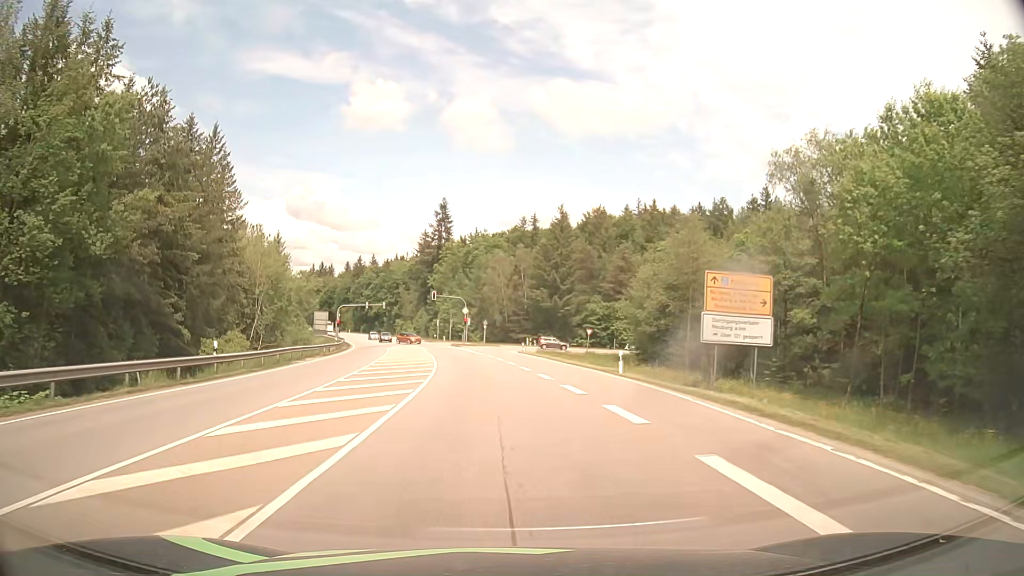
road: secondary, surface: asphalt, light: Day
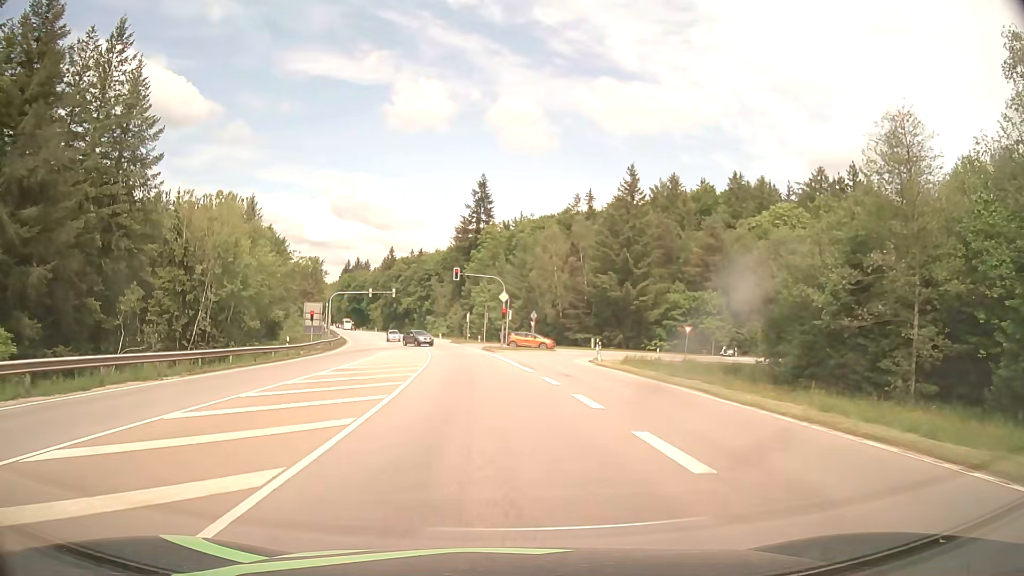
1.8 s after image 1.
(-0.9, +27.7) m; -4°
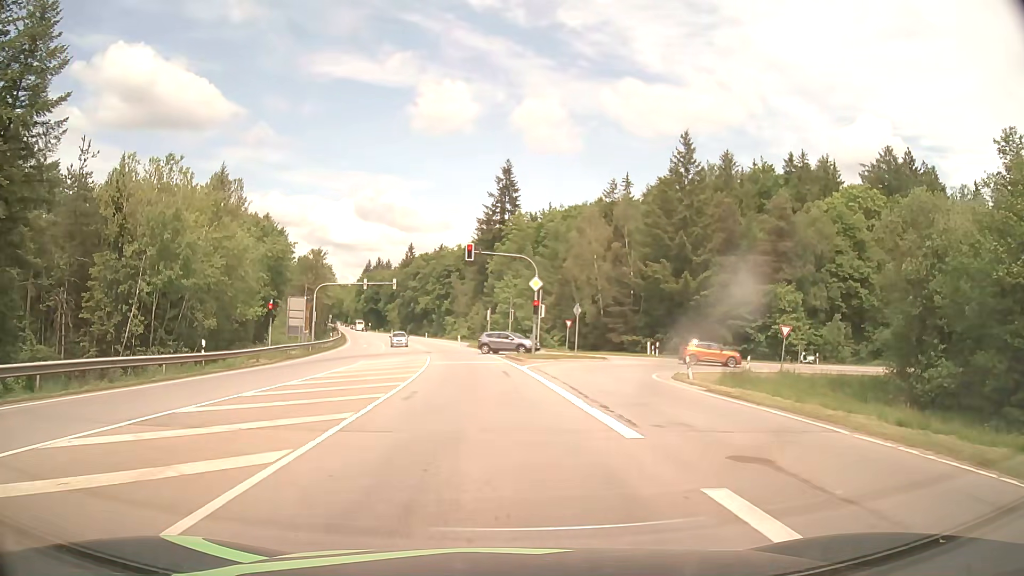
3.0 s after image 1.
(-0.3, +15.5) m; -2°
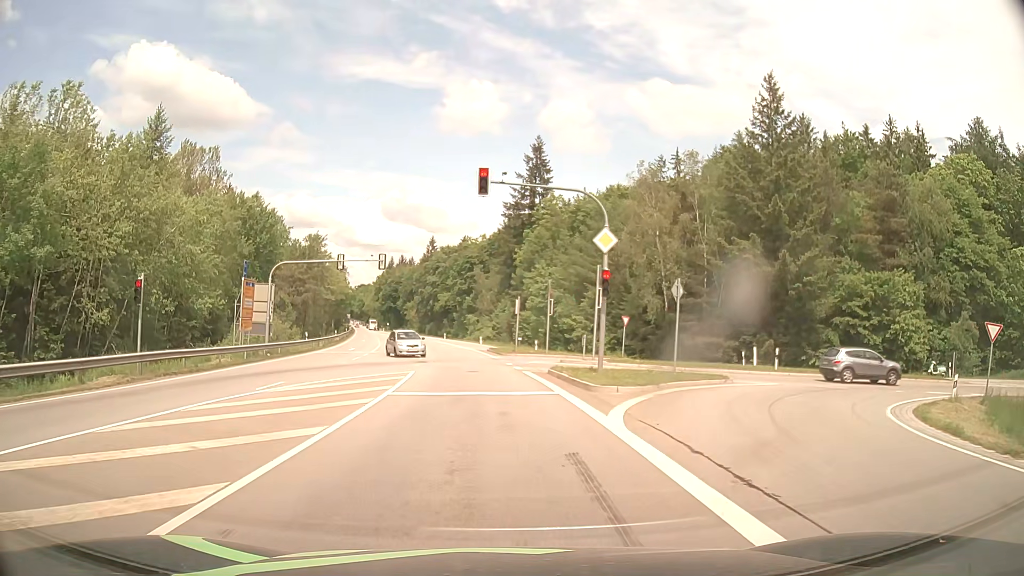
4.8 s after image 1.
(-0.4, +17.7) m; -3°
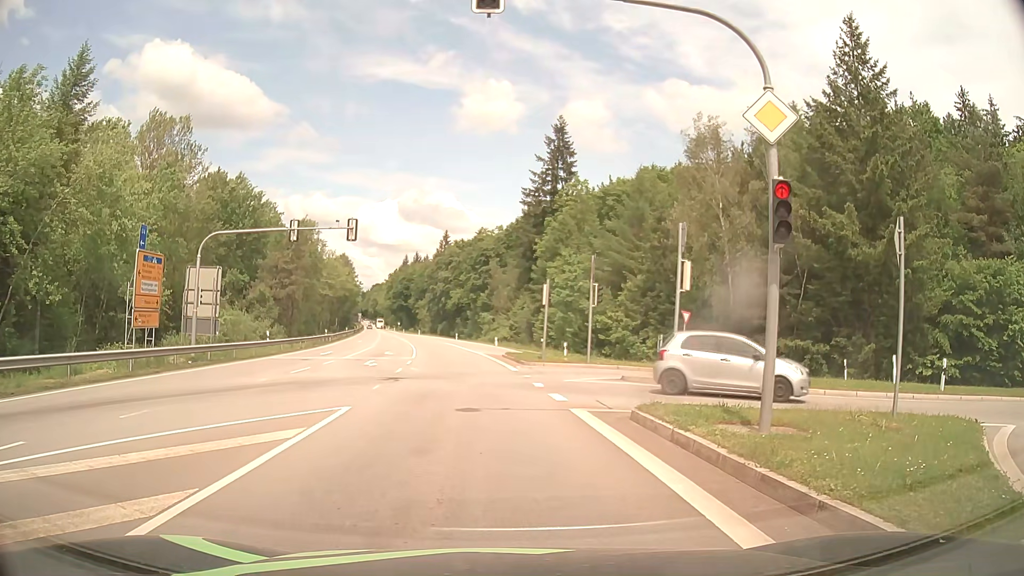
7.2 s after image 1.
(-0.1, +12.1) m; -1°
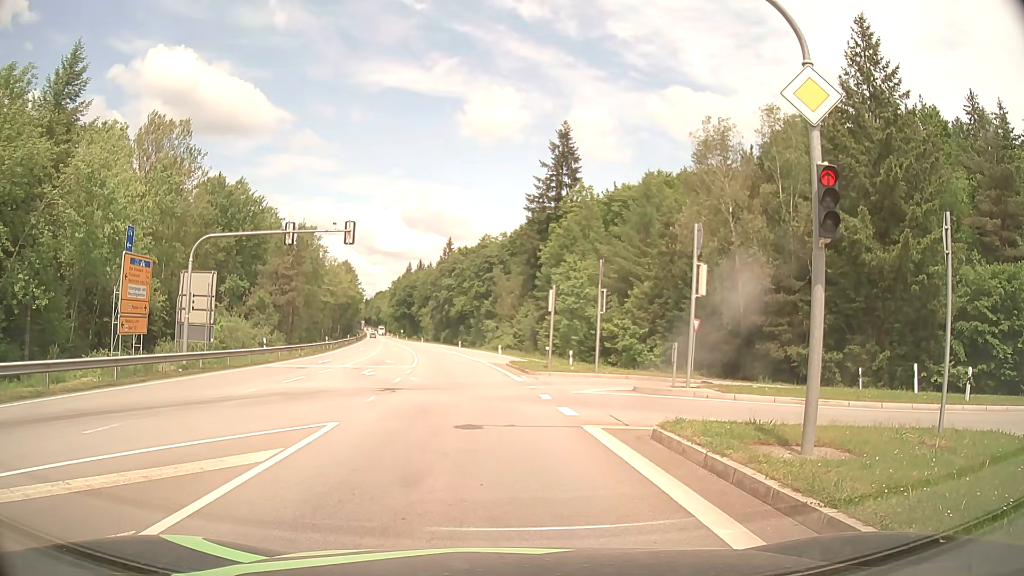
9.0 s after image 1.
(0.0, +1.2) m; 0°
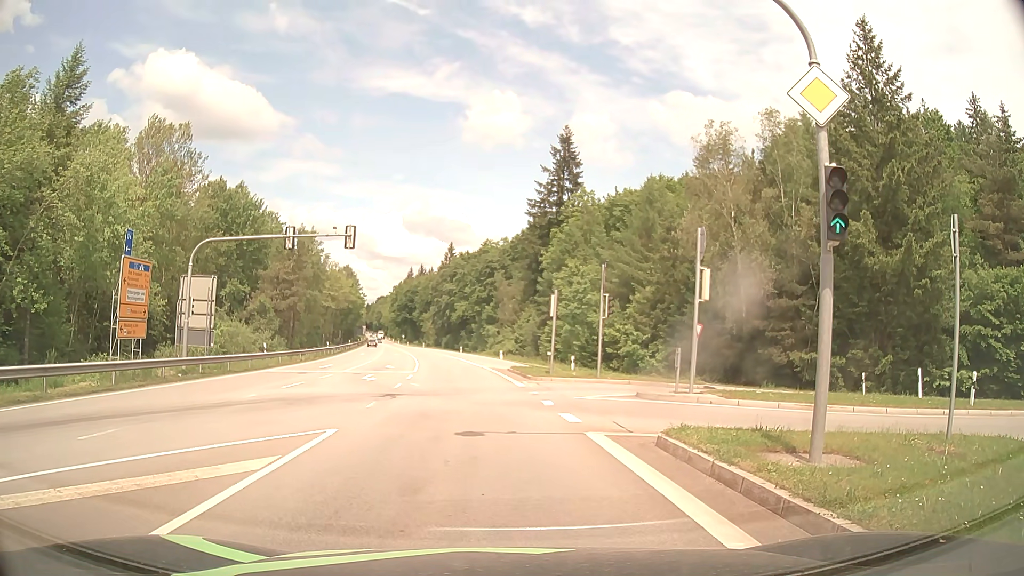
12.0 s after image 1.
(0.0, +0.2) m; 0°
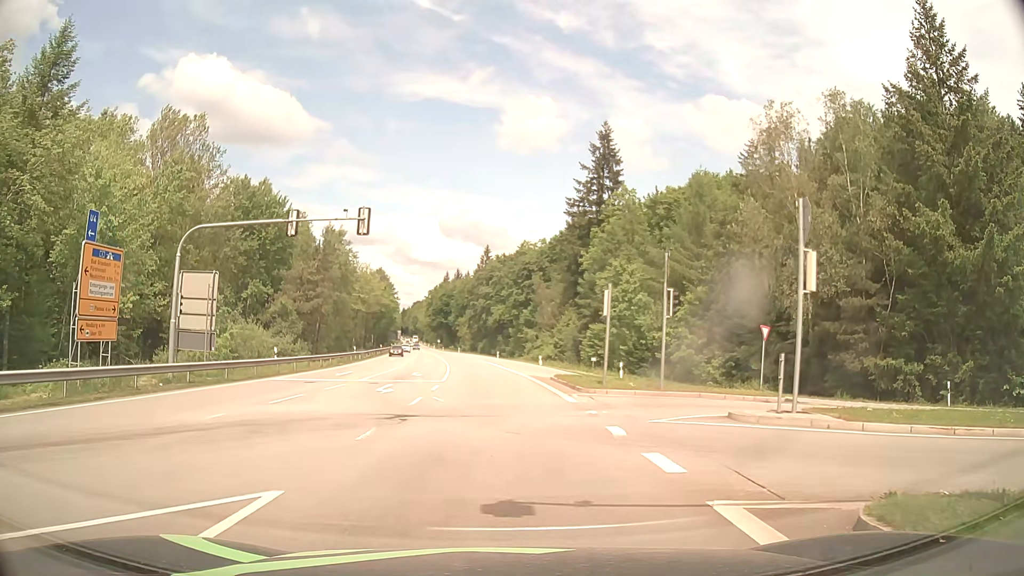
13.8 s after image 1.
(-0.2, +4.9) m; -4°
(0, +10) (0, +20) (-1, +30) (-1, +40) (-2, +50) (-3, +60) (-4, +70) (-5, +80) (-6, +90) (-7, +100) m
